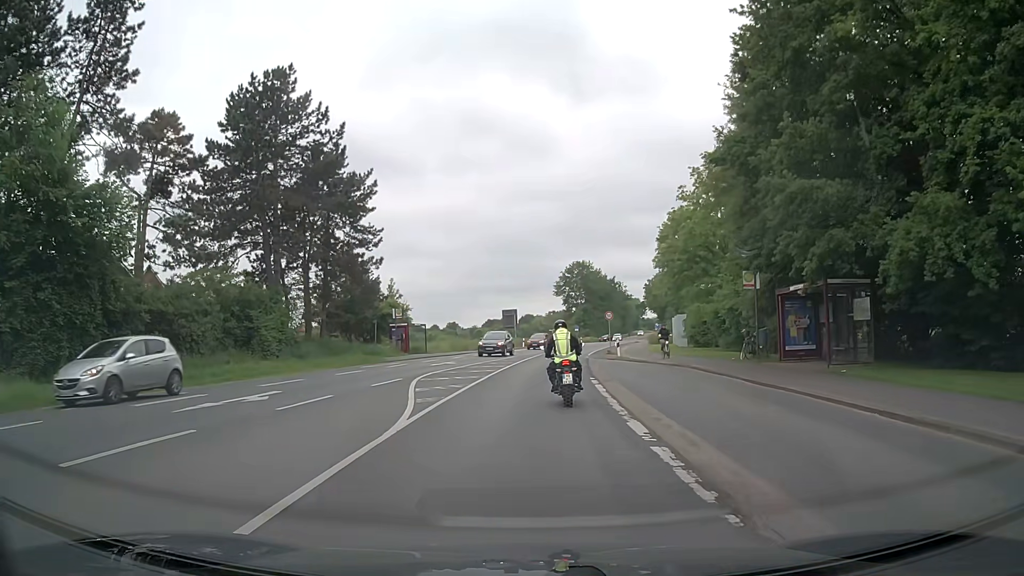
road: secondary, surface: asphalt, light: Day
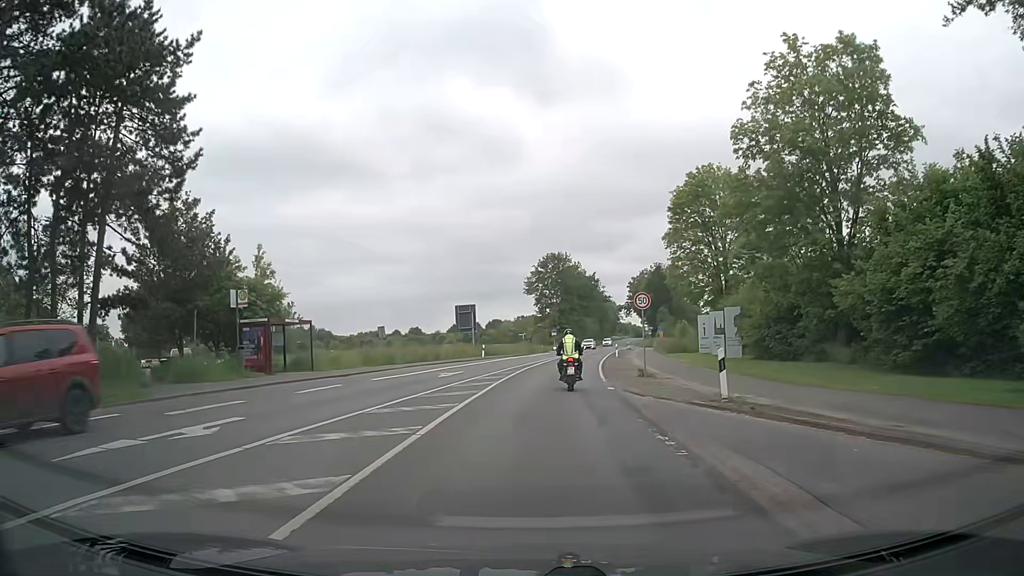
(+0.2, +24.7) m; +2°
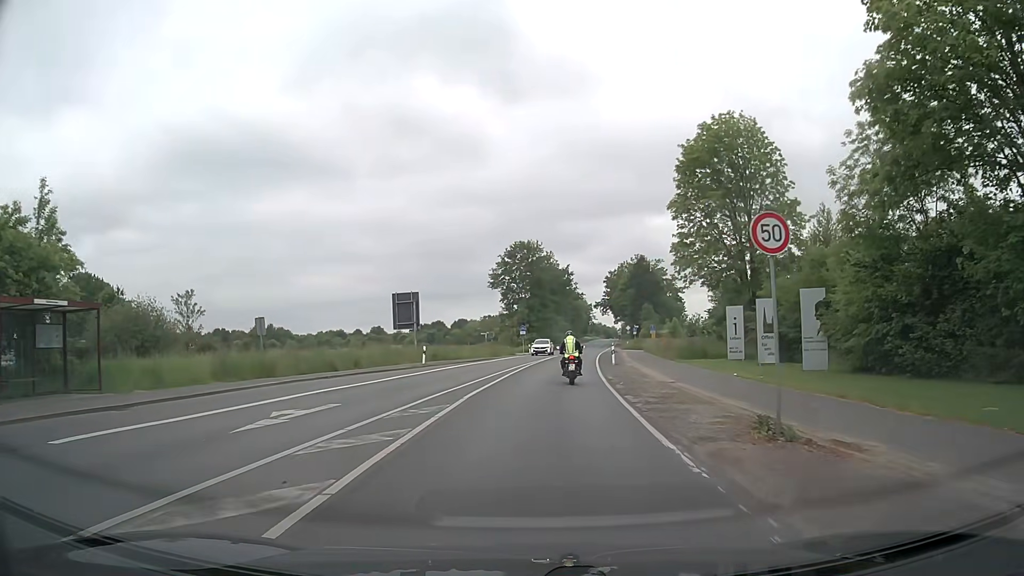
(+0.5, +16.3) m; +3°
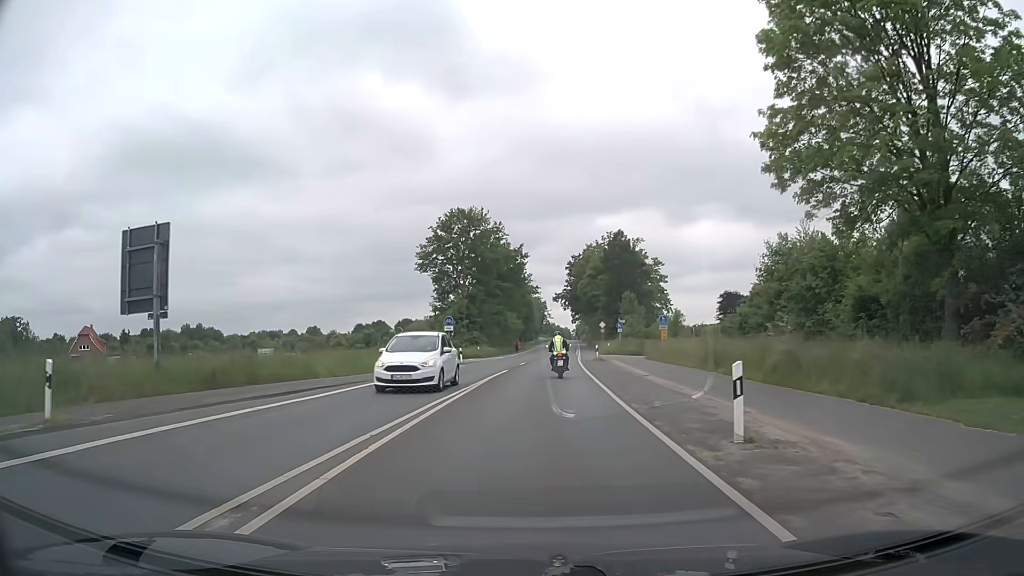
(+1.3, +29.7) m; +4°
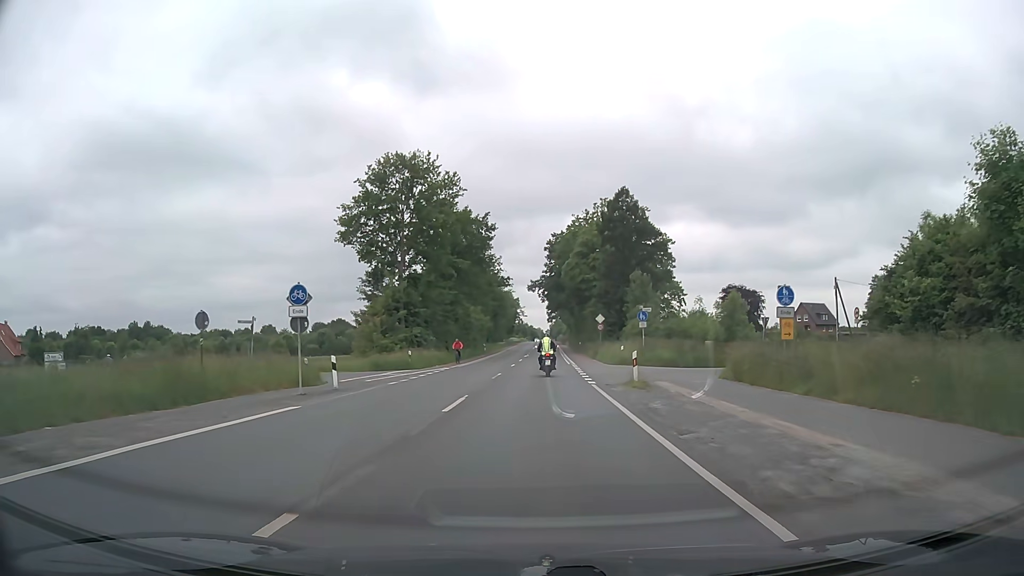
(+0.7, +26.1) m; +3°
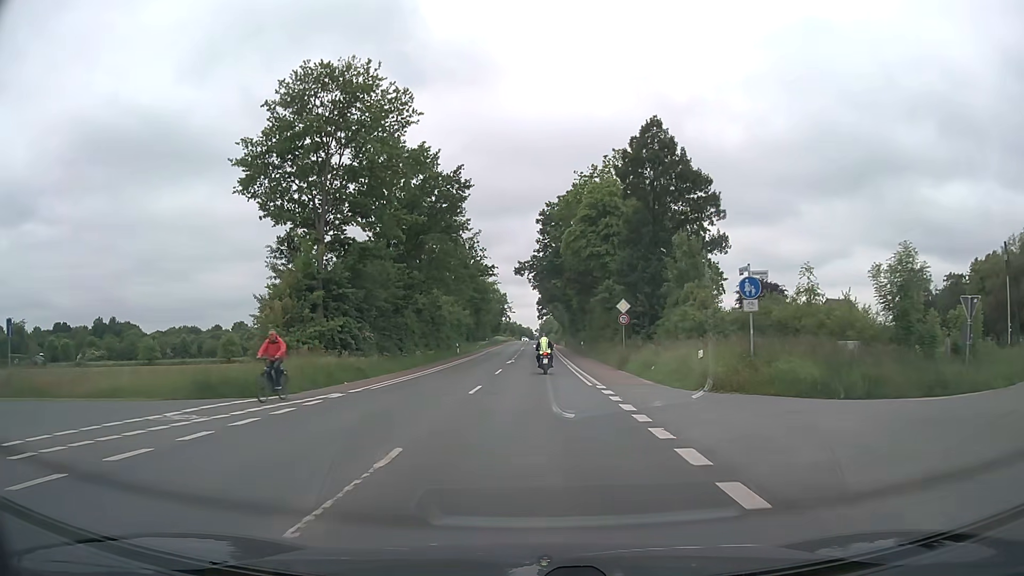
(+0.1, +20.8) m; +1°
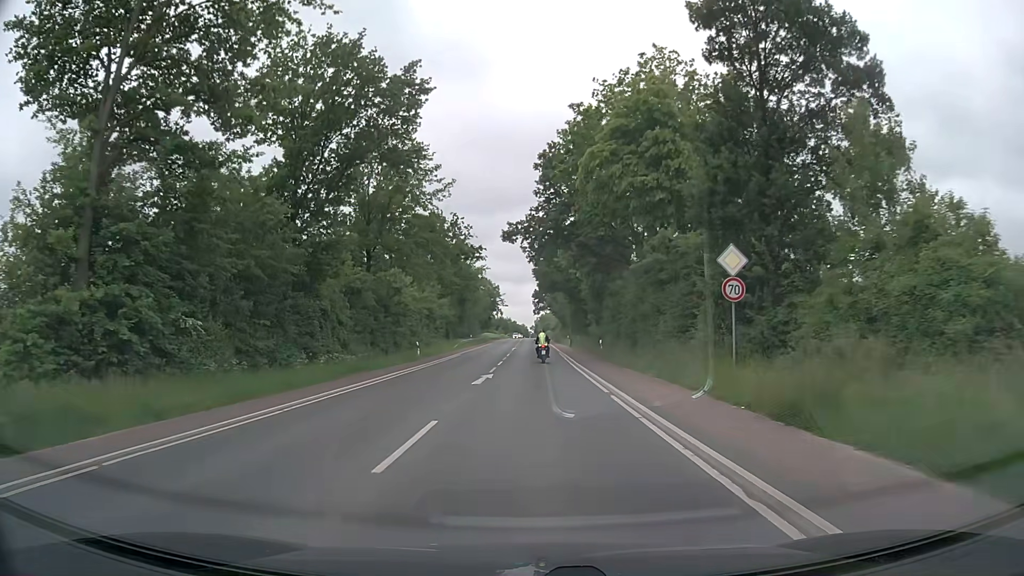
(+0.1, +22.0) m; 0°
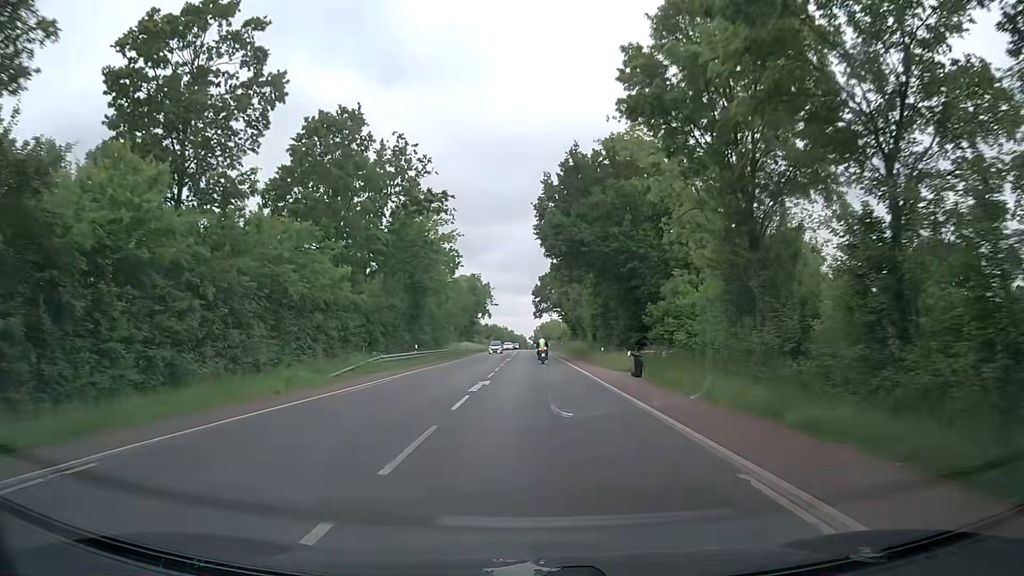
(0.0, +43.8) m; 0°
(0, +10) (0, +20) (0, +30) (+1, +40) (+1, +50) (+1, +60) (+1, +70) (+1, +80) (+1, +90) (+1, +100) m
